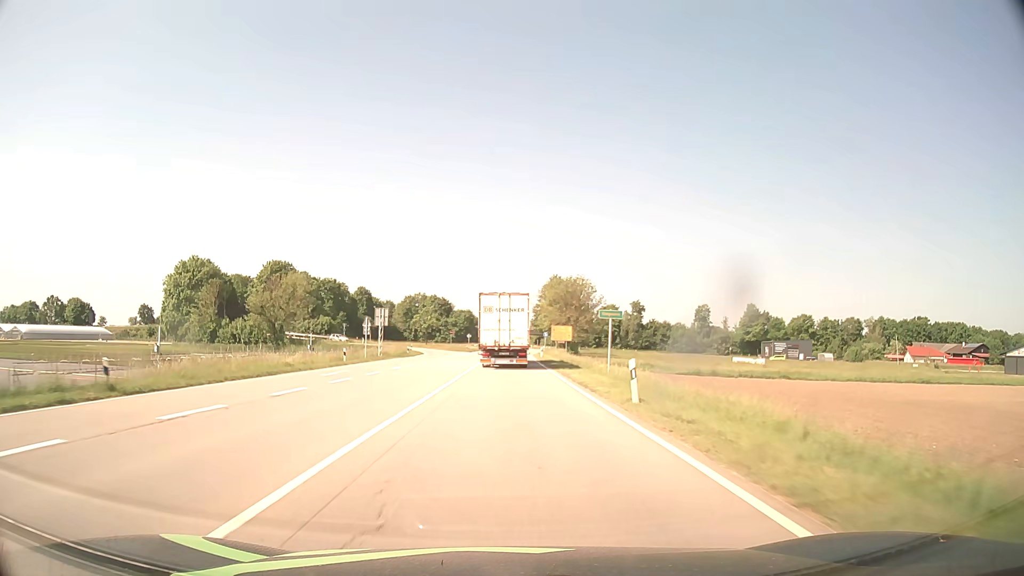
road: primary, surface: asphalt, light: Day
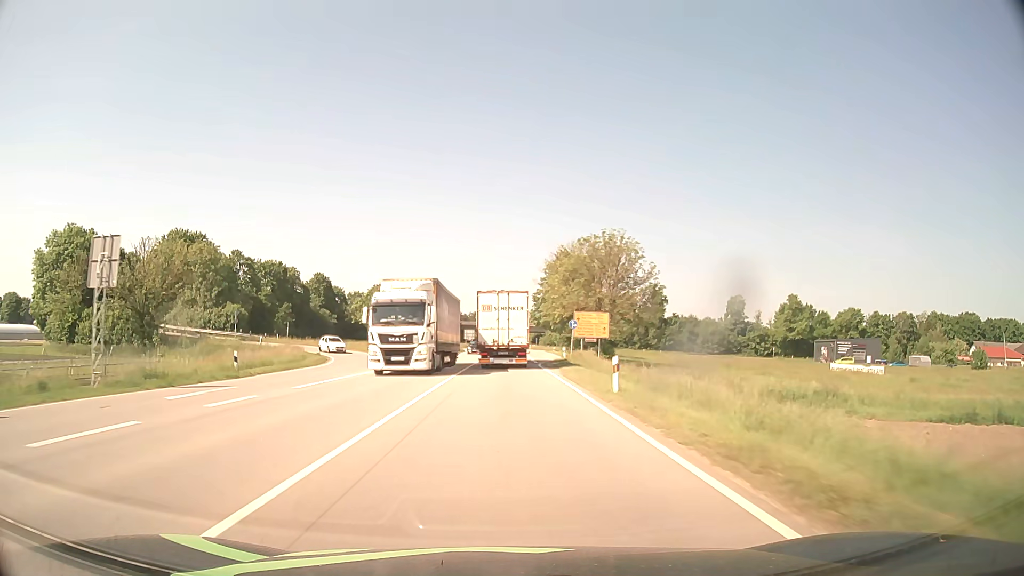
(+0.3, +46.0) m; +1°
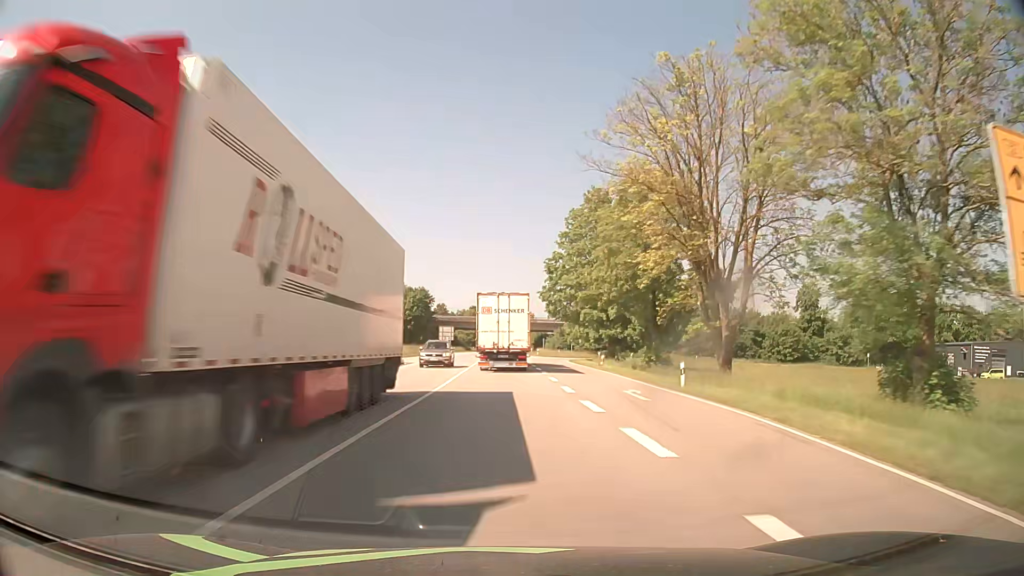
(+0.2, +56.4) m; +1°
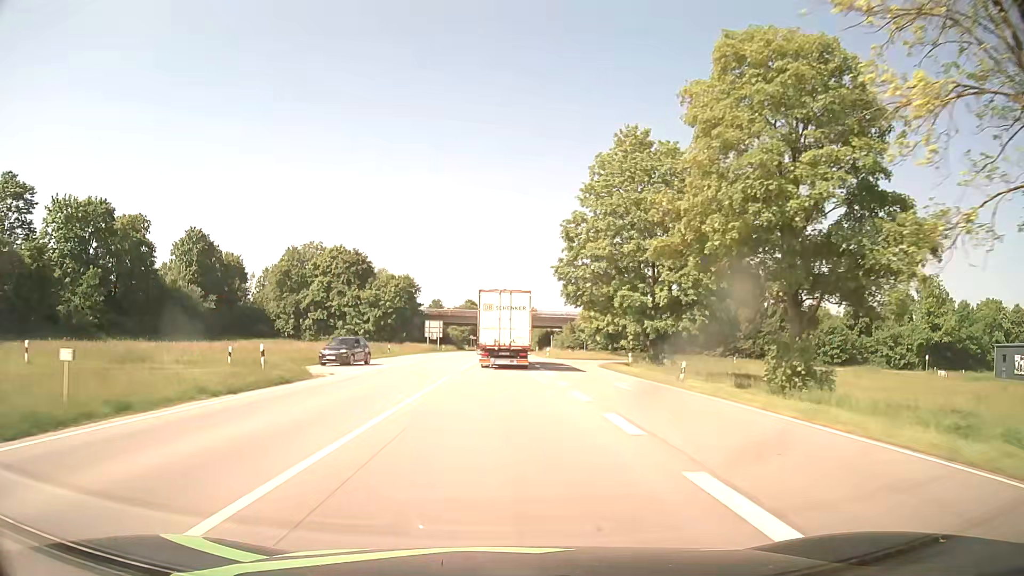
(0.0, +22.3) m; 0°
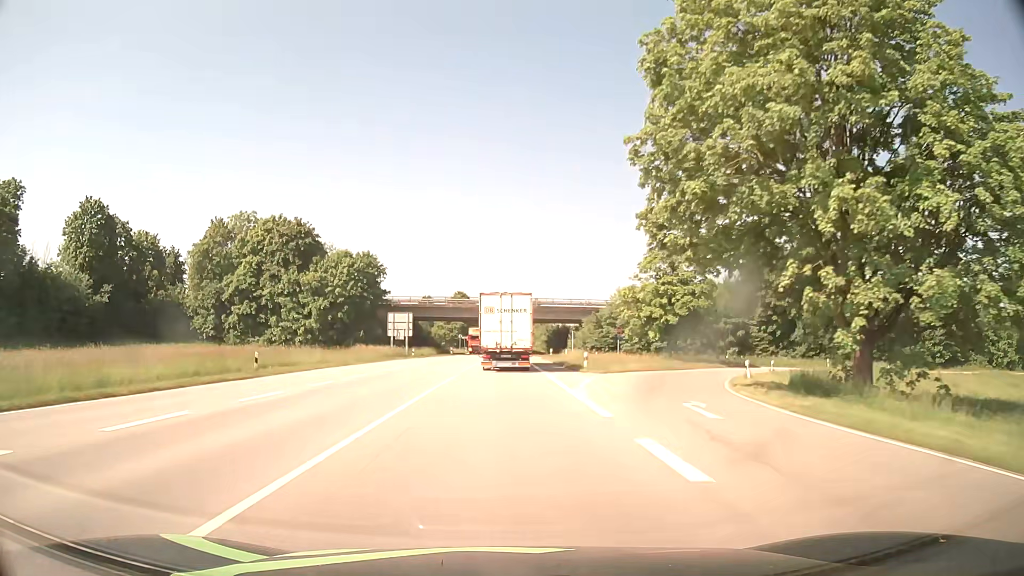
(+0.1, +33.2) m; 0°
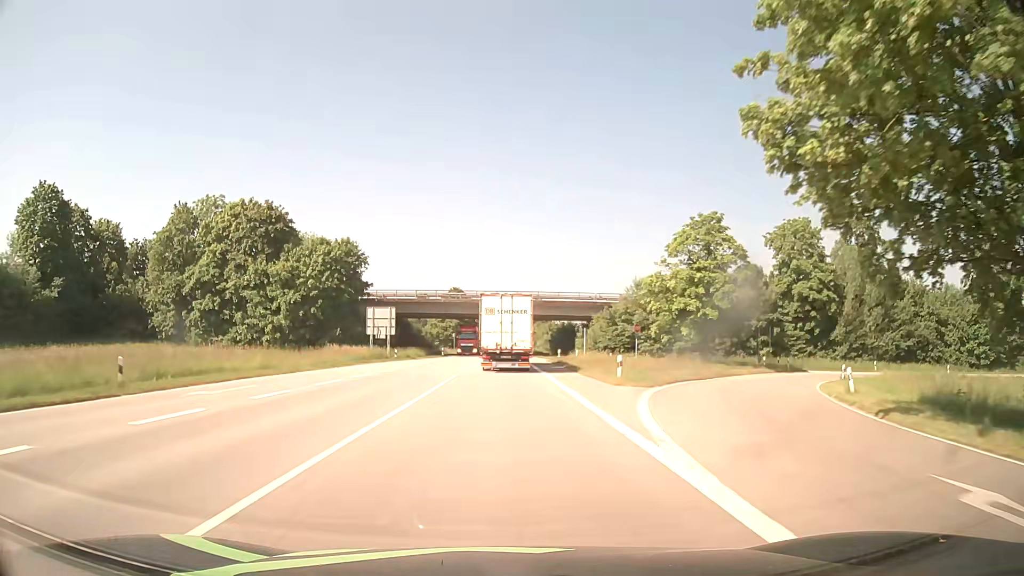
(0.0, +11.0) m; 0°
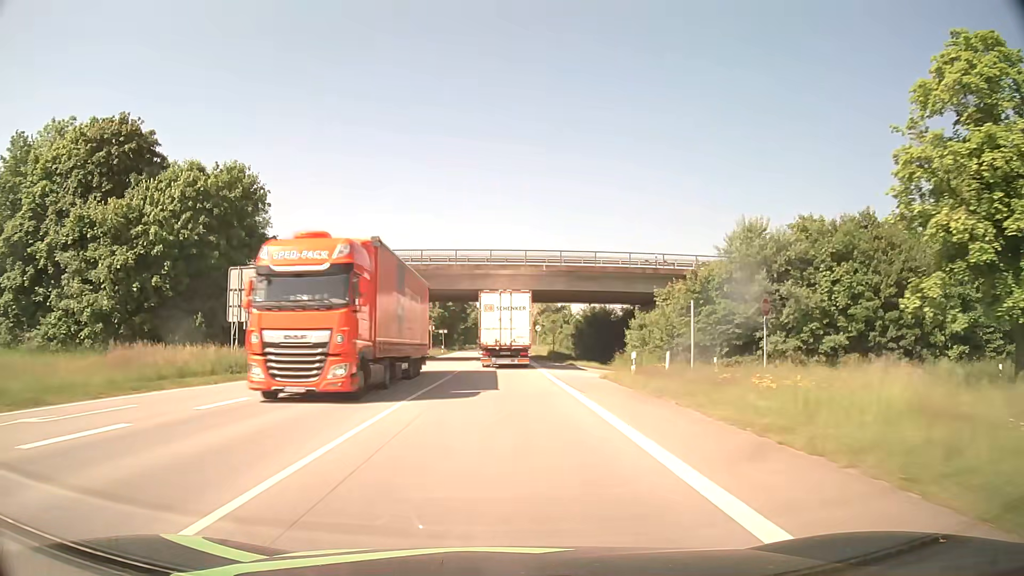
(+0.1, +32.9) m; 0°
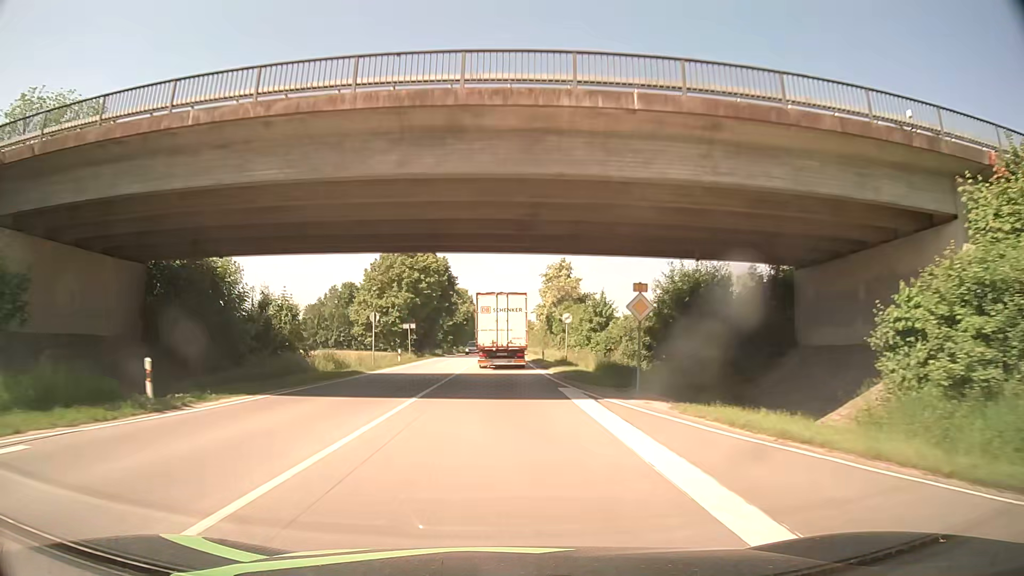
(0.0, +32.8) m; 0°
(0, +10) (0, +20) (0, +30) (0, +40) (0, +50) (0, +60) (0, +70) (0, +80) (0, +90) (0, +100) m
